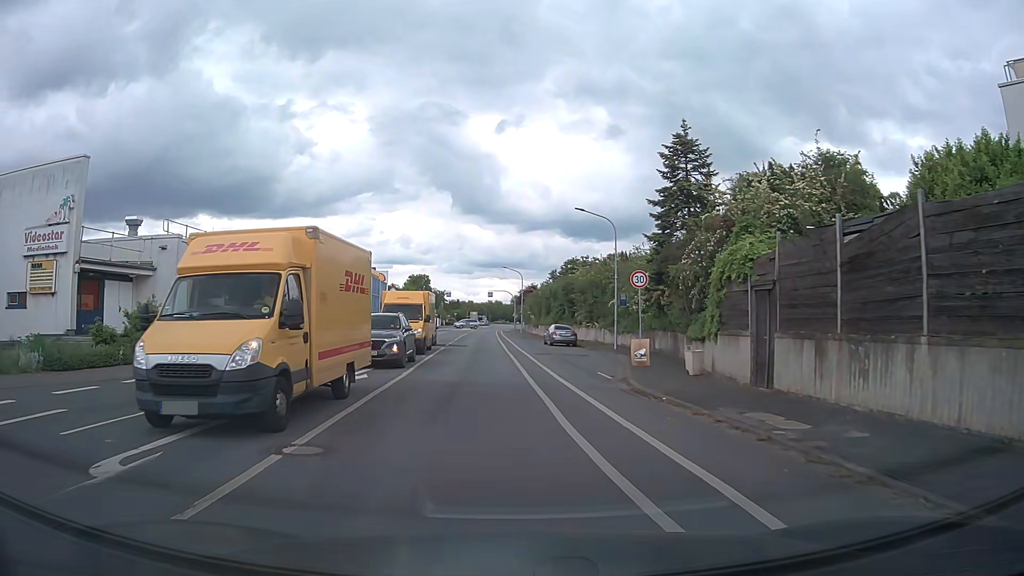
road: tertiary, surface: asphalt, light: Day
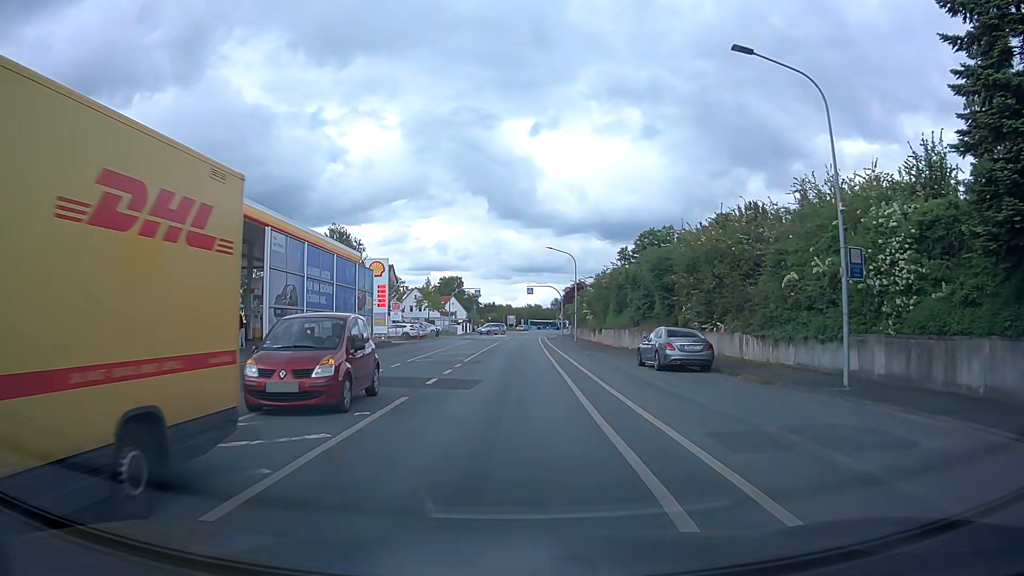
(-1.0, +23.3) m; -3°
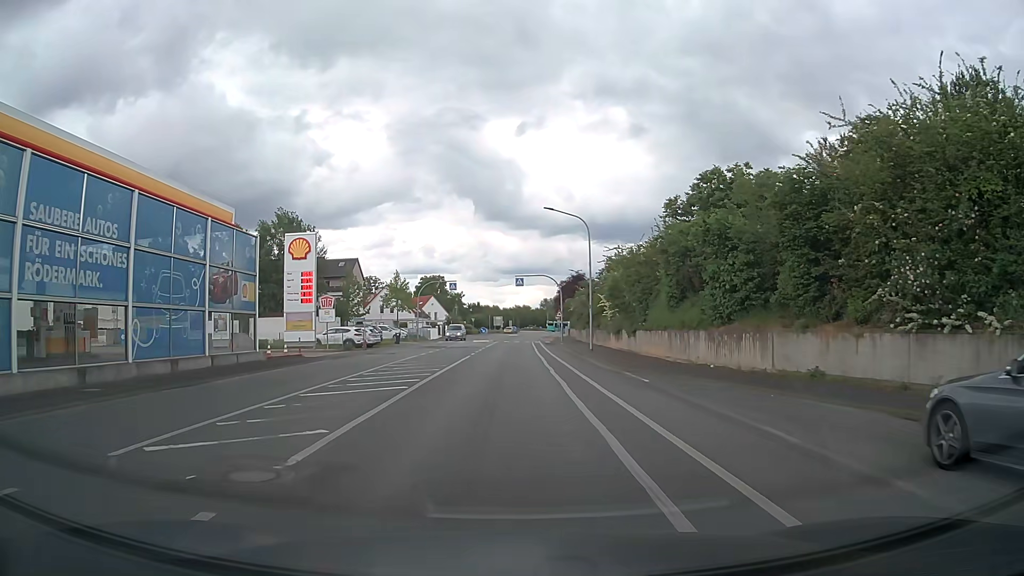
(+0.1, +19.0) m; +1°
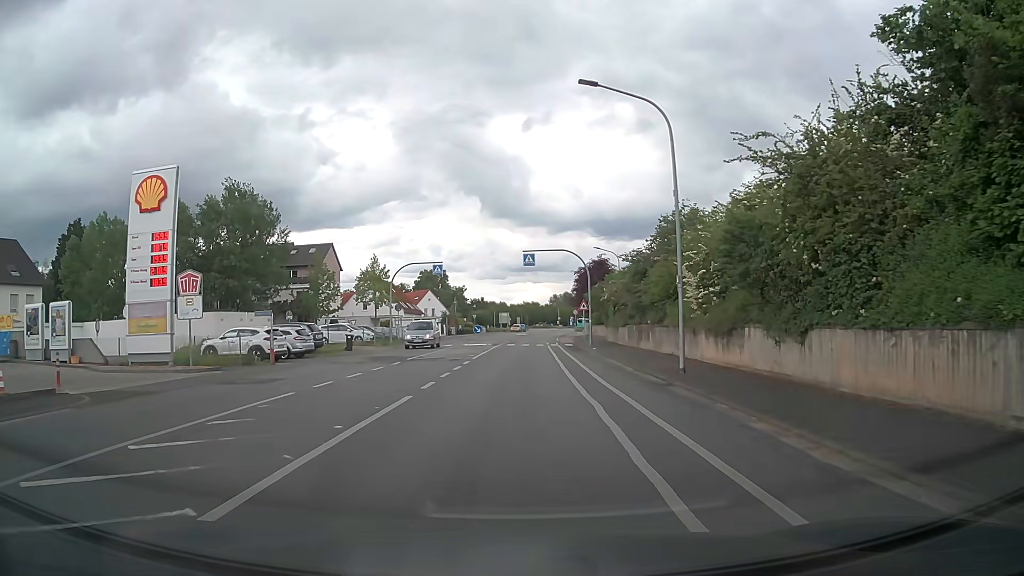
(0.0, +19.1) m; -1°
(0, +10) (0, +20) (0, +30) (0, +40) (+1, +50) (+1, +60) (+2, +70) (+2, +80) (+3, +90) (+4, +100) m
